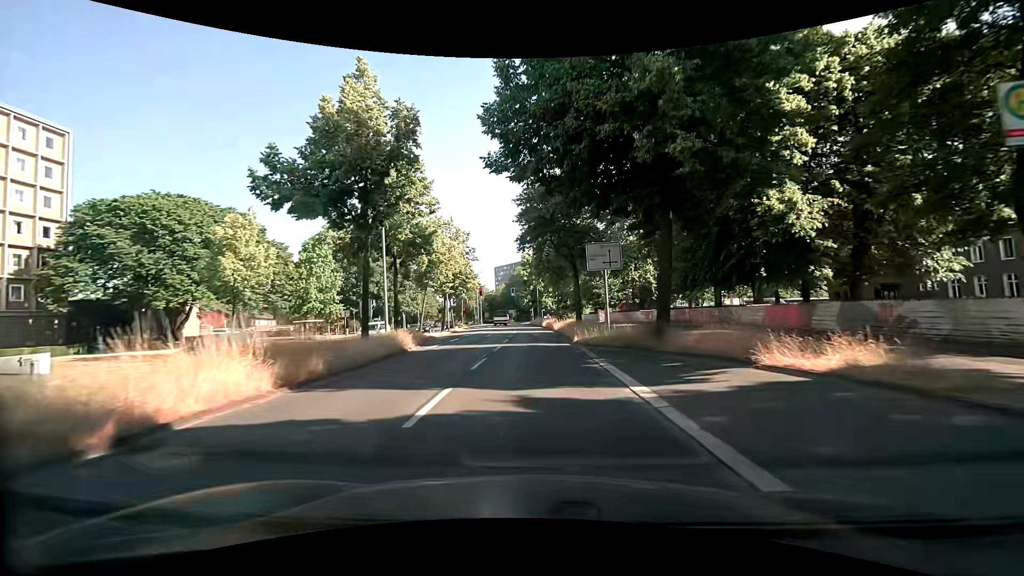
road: primary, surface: asphalt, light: Day
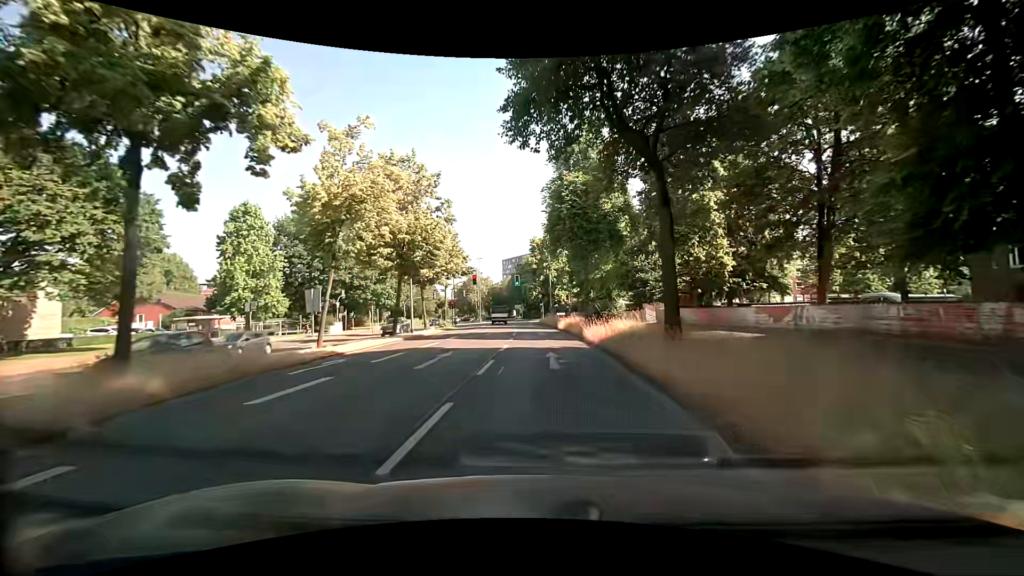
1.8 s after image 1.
(-0.3, +21.1) m; -2°
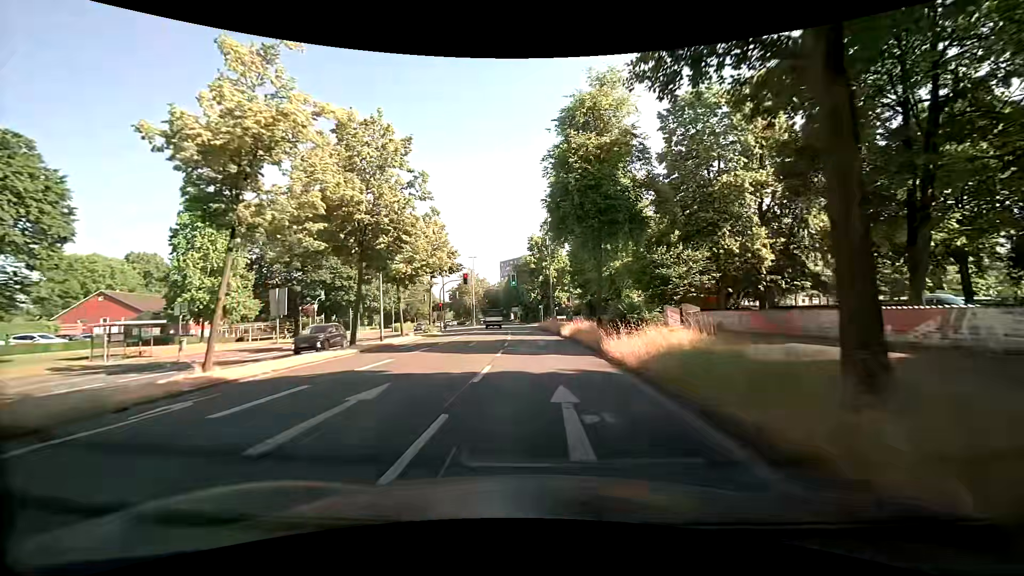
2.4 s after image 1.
(+0.1, +7.1) m; 0°
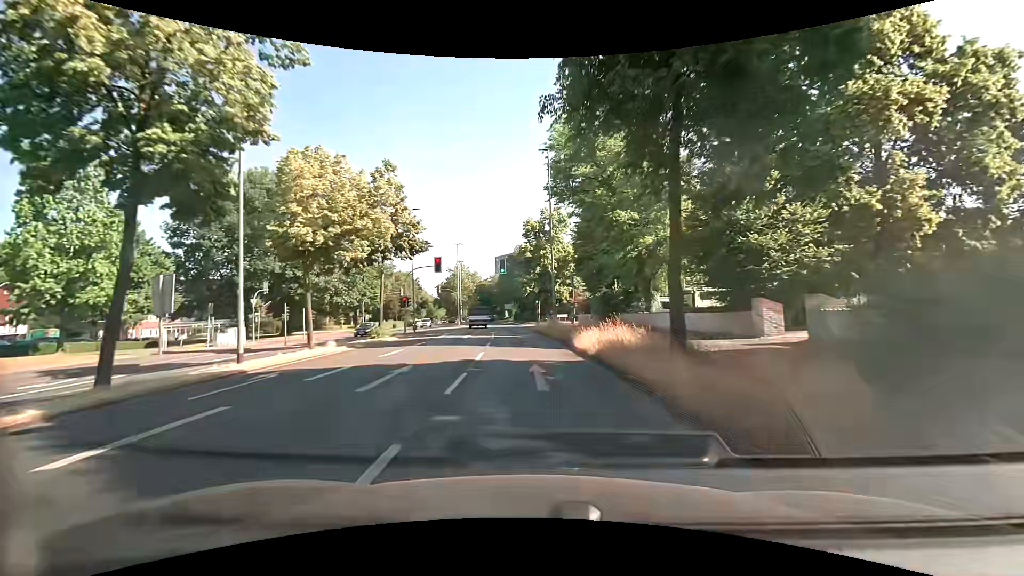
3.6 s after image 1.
(+0.2, +14.3) m; +1°
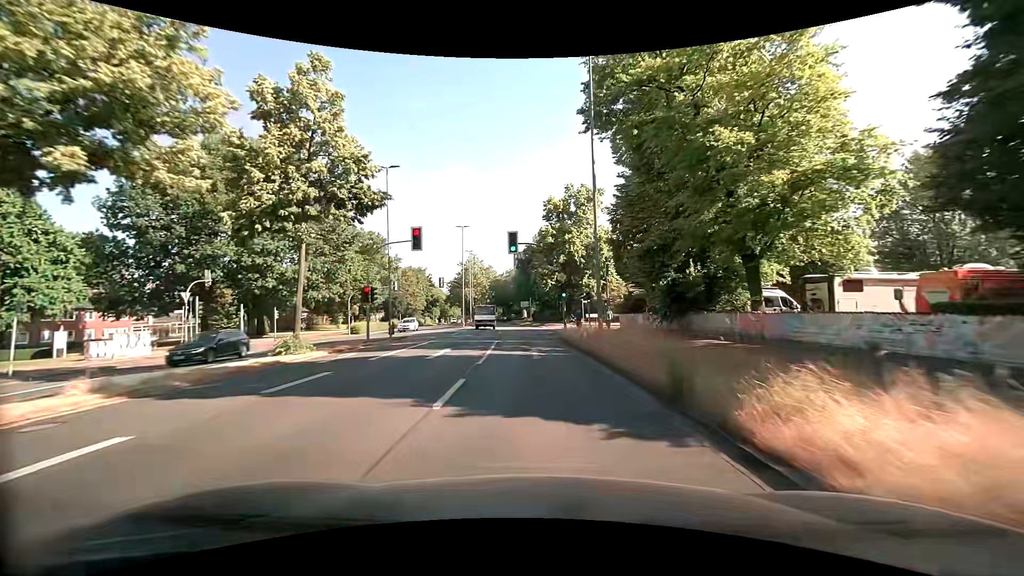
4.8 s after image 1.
(-0.3, +14.4) m; -3°
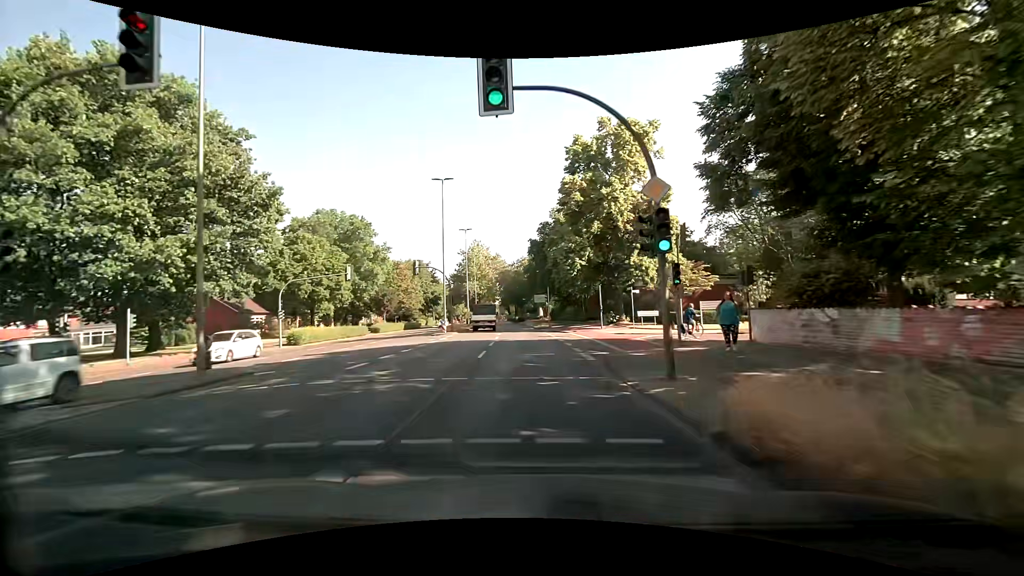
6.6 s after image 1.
(-0.1, +21.5) m; -1°
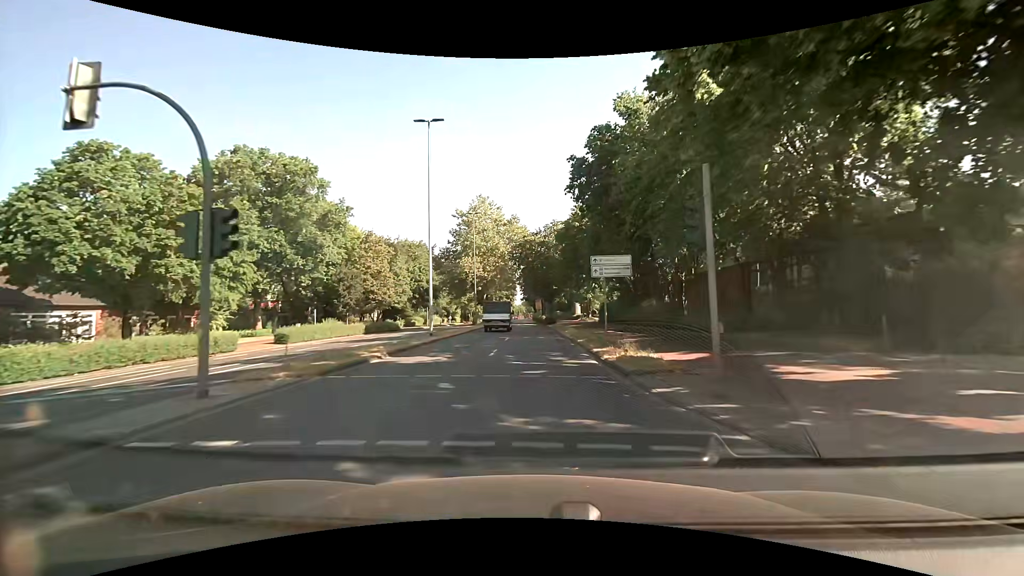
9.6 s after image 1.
(-1.2, +36.0) m; -3°
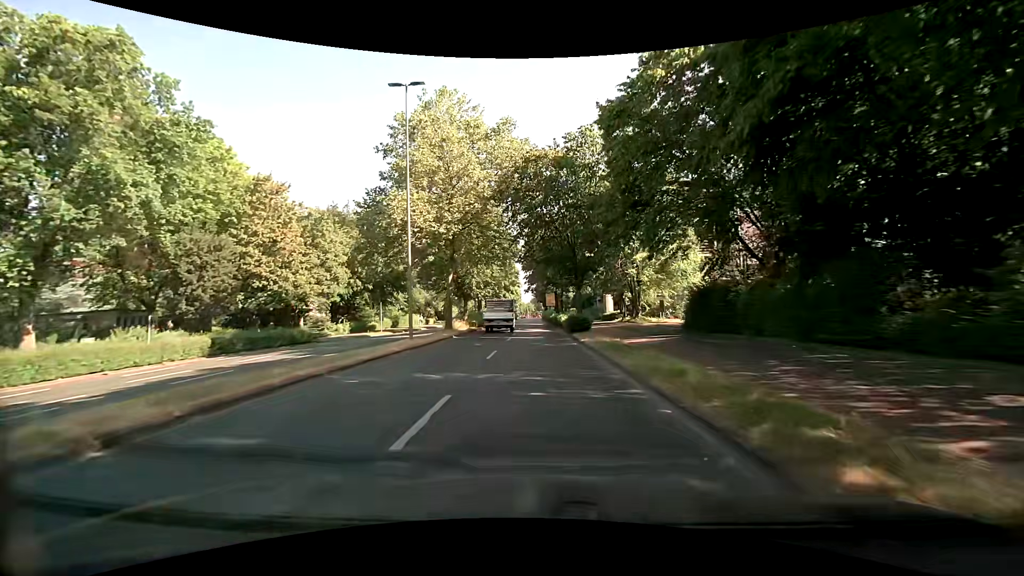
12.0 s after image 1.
(-0.4, +30.1) m; -2°
(0, +10) (0, +20) (0, +30) (0, +40) (0, +50) (0, +60) (0, +70) (0, +80) (0, +90) (0, +100) m
